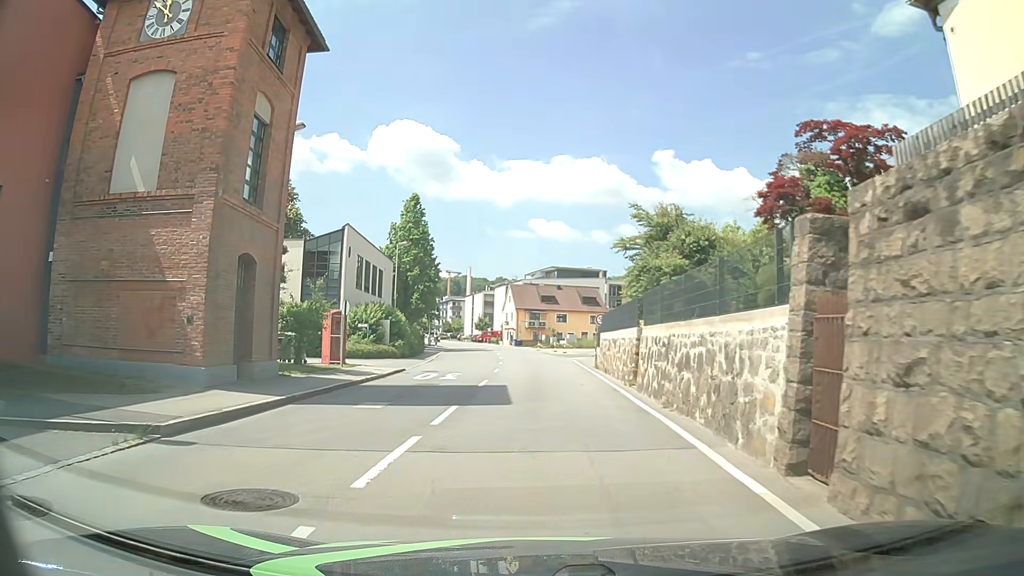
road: tertiary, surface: asphalt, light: Day
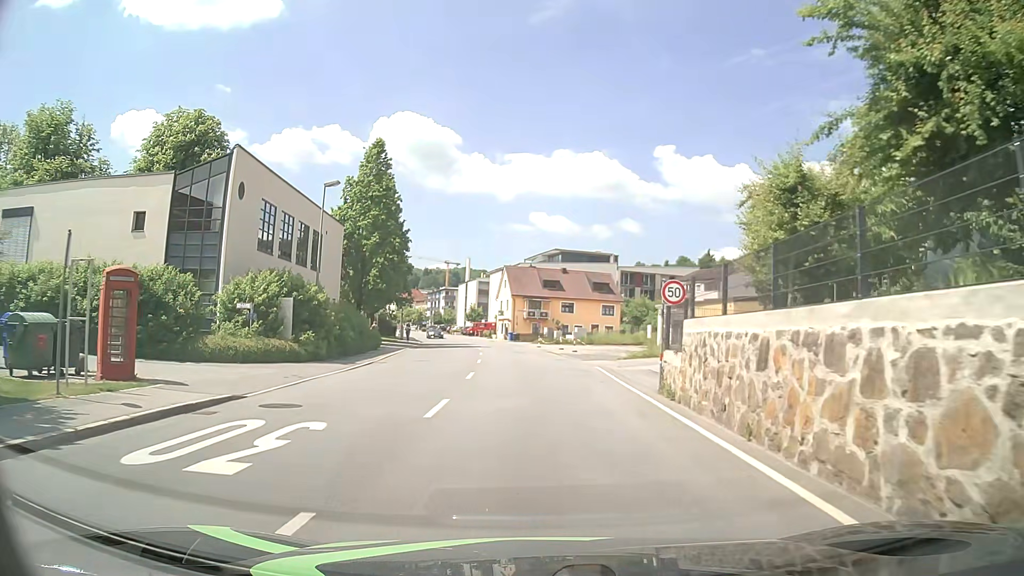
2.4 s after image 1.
(+0.5, +17.9) m; +2°
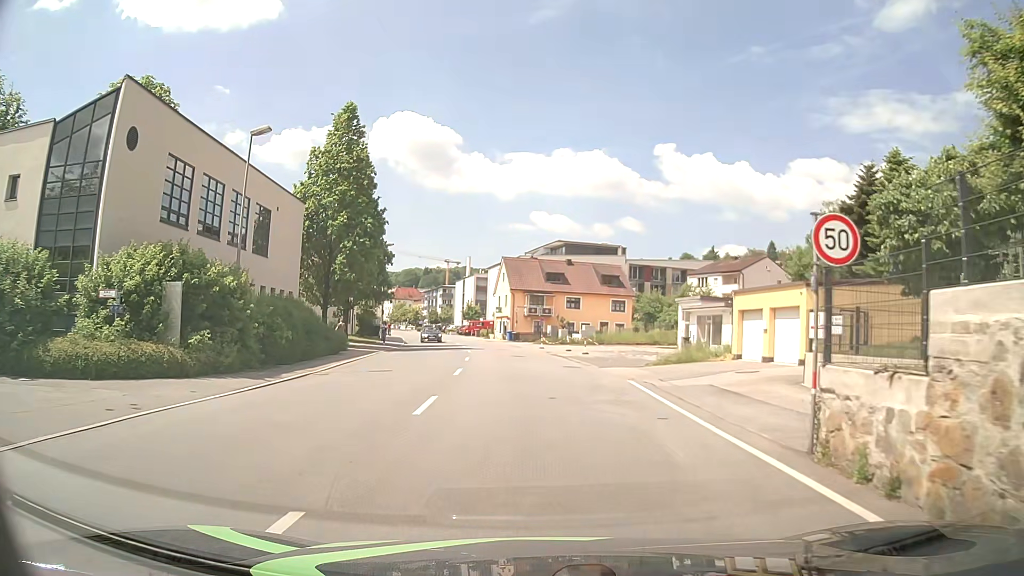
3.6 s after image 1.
(-0.1, +9.1) m; -1°
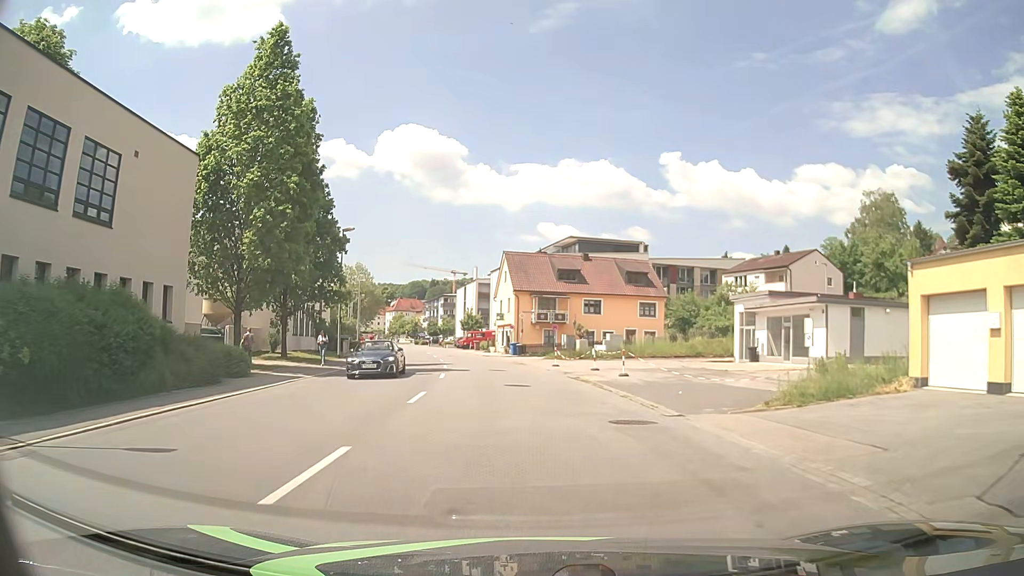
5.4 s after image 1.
(-0.1, +15.0) m; -1°
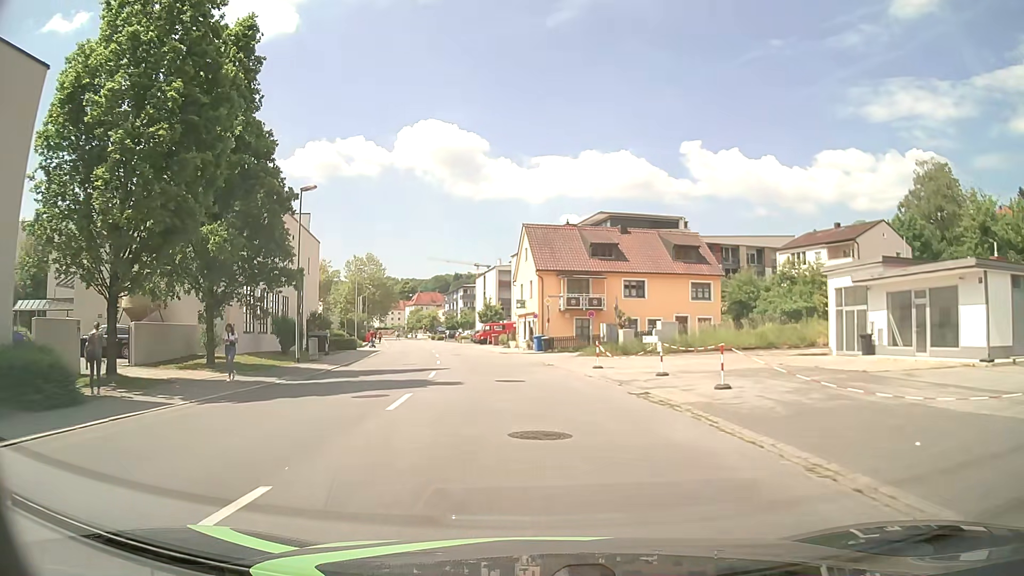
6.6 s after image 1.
(-0.1, +11.9) m; -2°
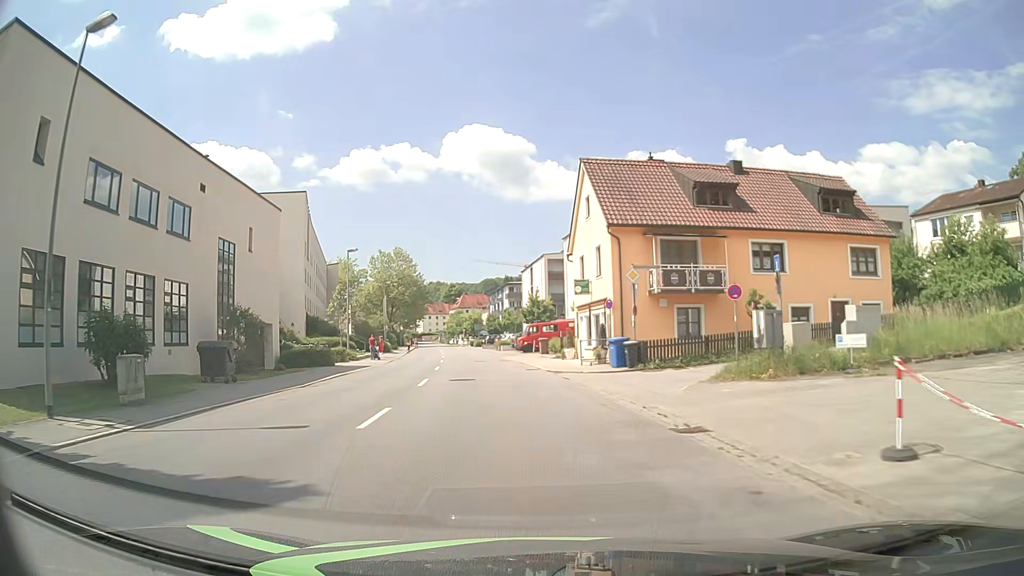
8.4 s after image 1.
(-0.8, +20.1) m; -5°
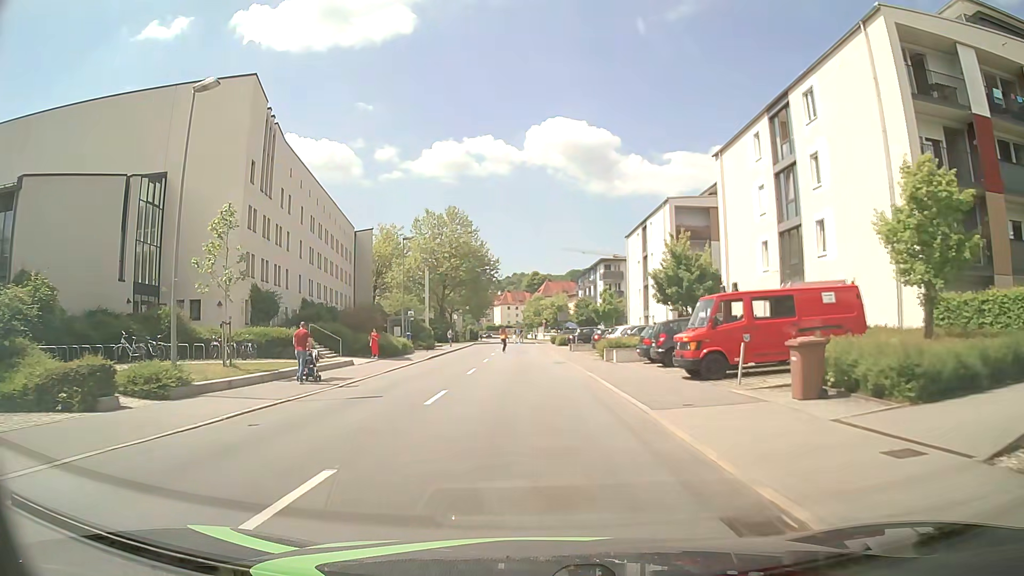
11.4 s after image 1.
(-2.6, +33.7) m; -7°
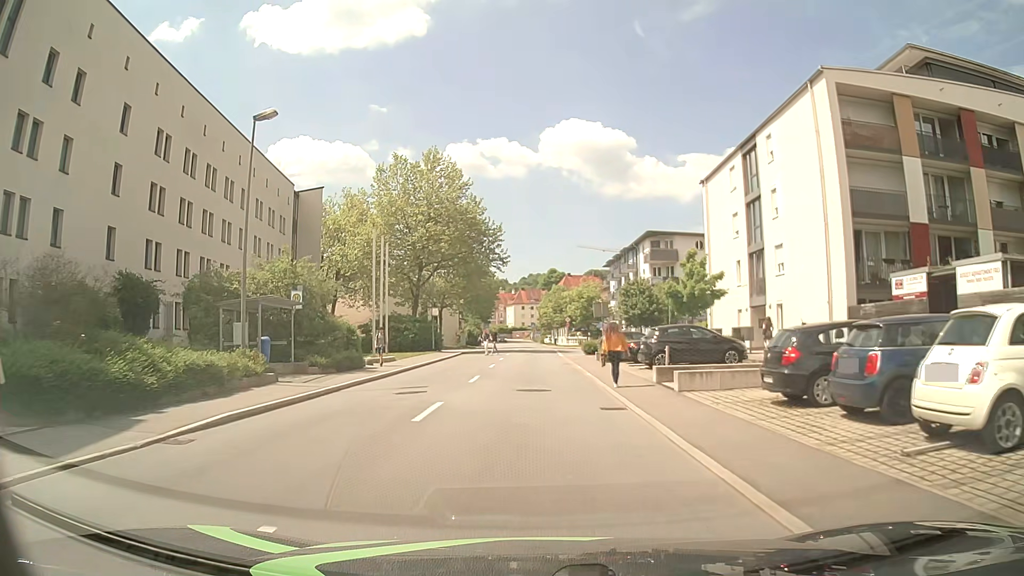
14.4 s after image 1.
(-0.5, +28.8) m; -1°
(0, +10) (0, +20) (0, +30) (-1, +40) (+1, +50) (+8, +57) (+17, +60) (+27, +63) (+37, +65) (+47, +67) m
